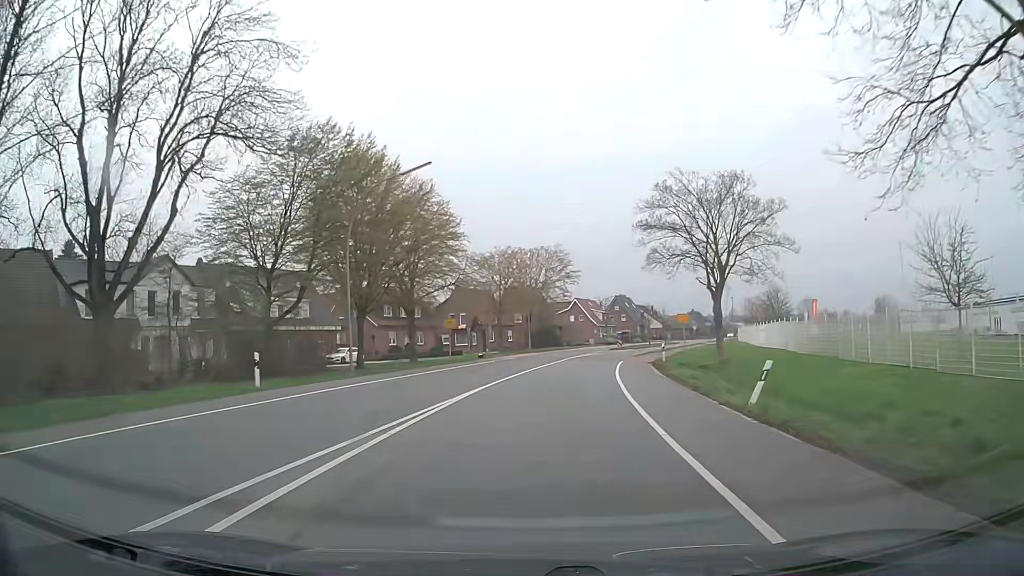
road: secondary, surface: asphalt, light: Day
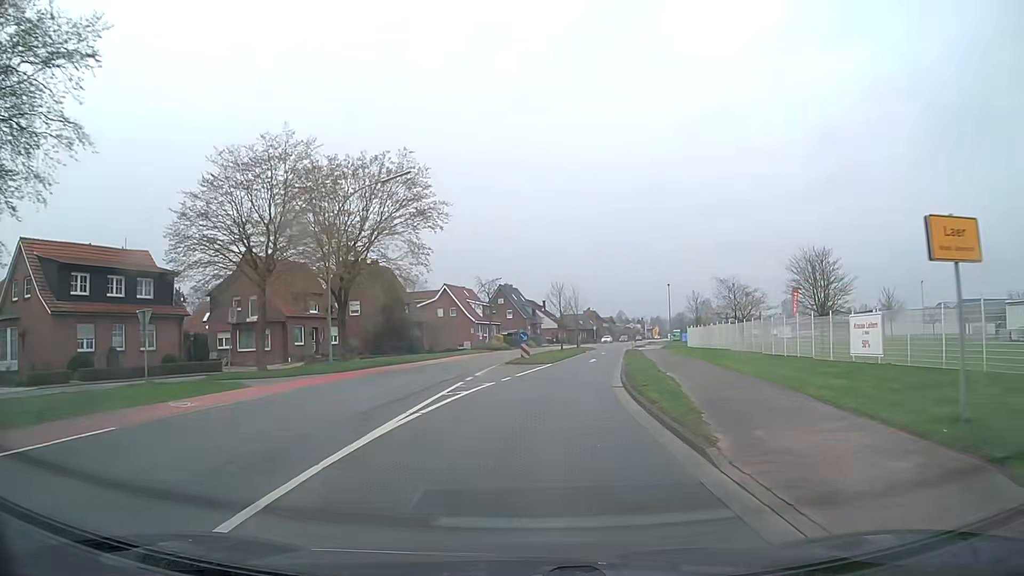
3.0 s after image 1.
(+3.1, +38.5) m; +11°
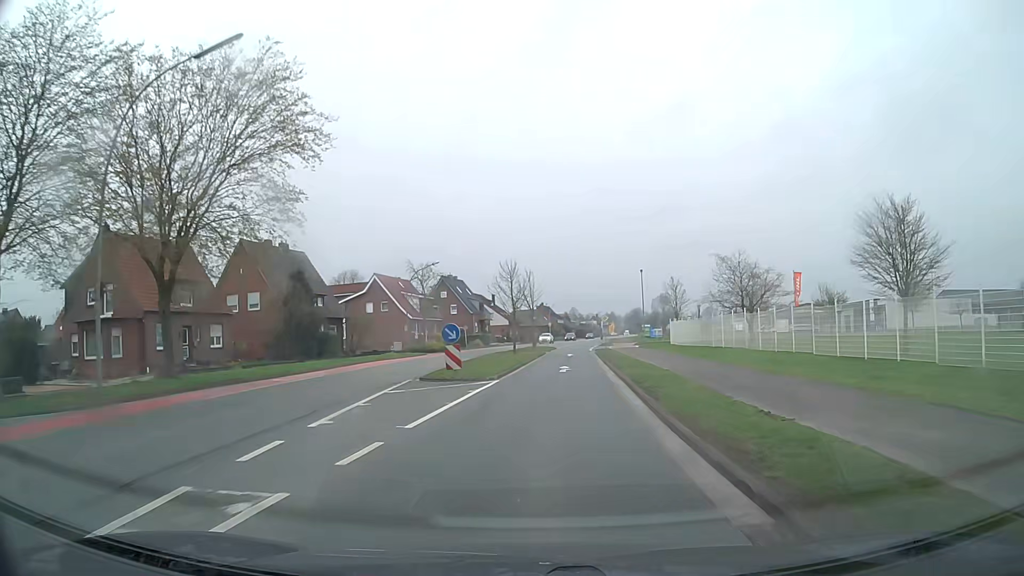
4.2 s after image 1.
(+0.4, +15.3) m; +4°
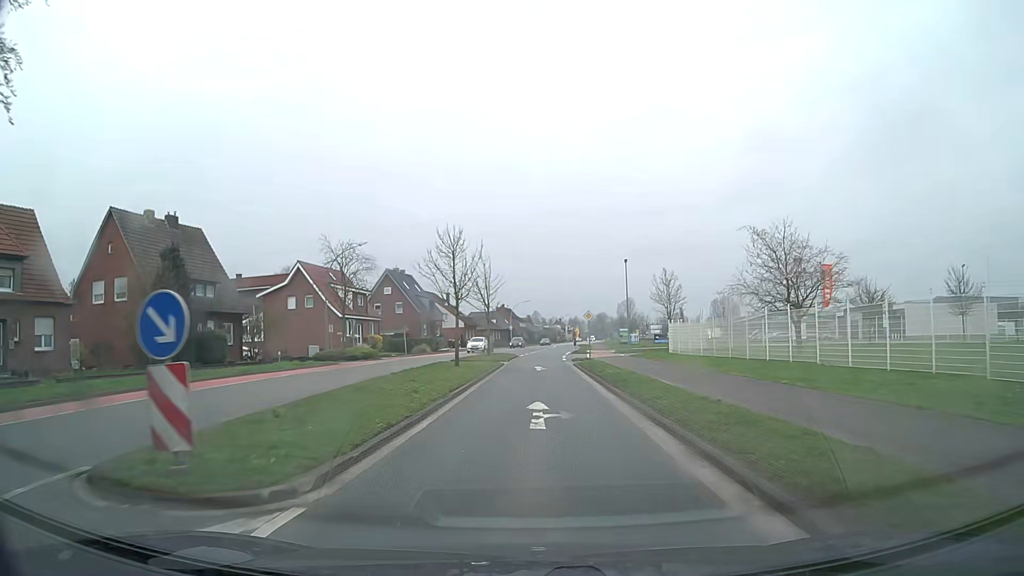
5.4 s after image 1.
(+0.5, +15.3) m; +4°
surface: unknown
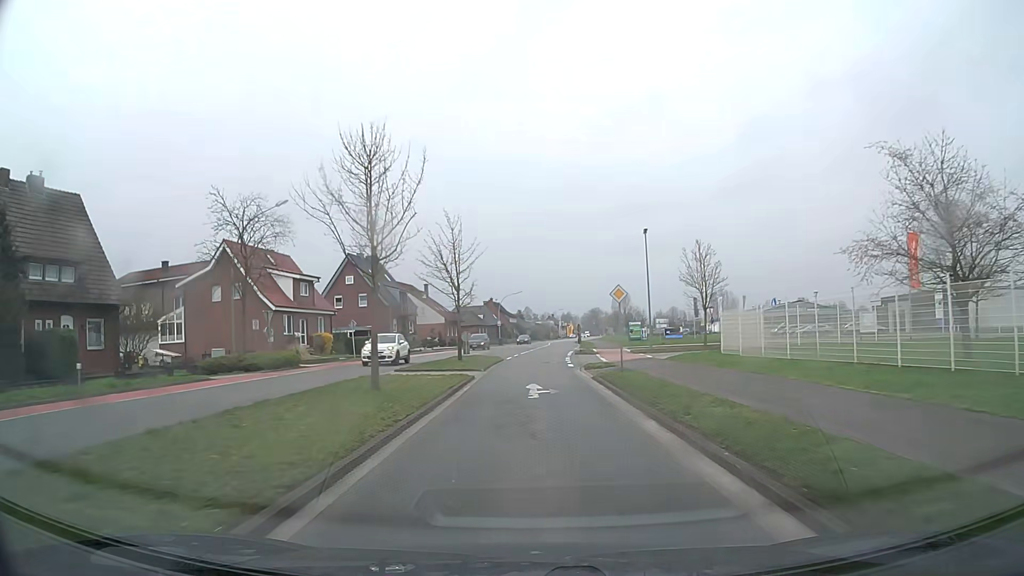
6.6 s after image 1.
(+0.1, +15.3) m; 0°
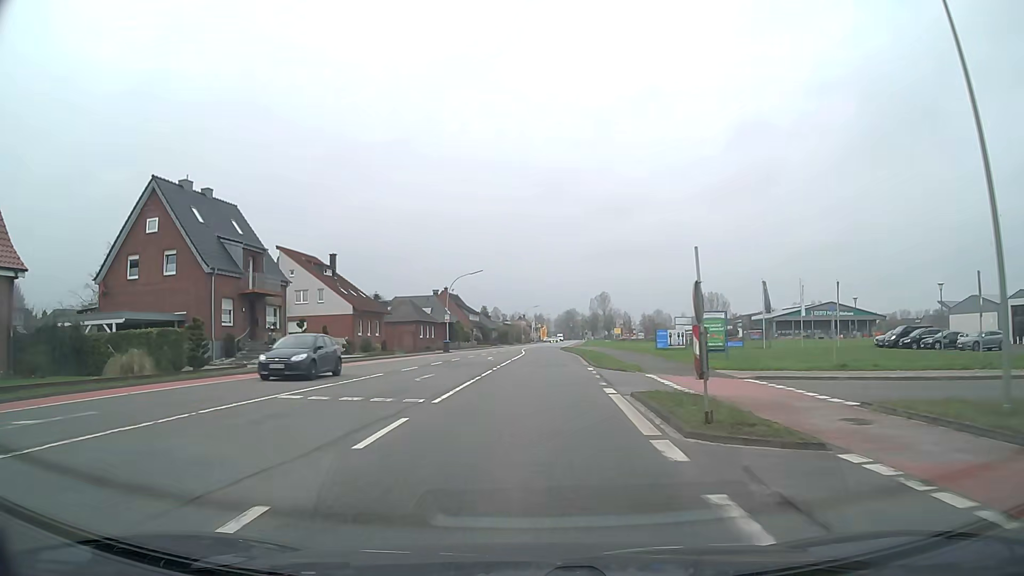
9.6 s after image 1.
(+0.6, +38.3) m; +3°
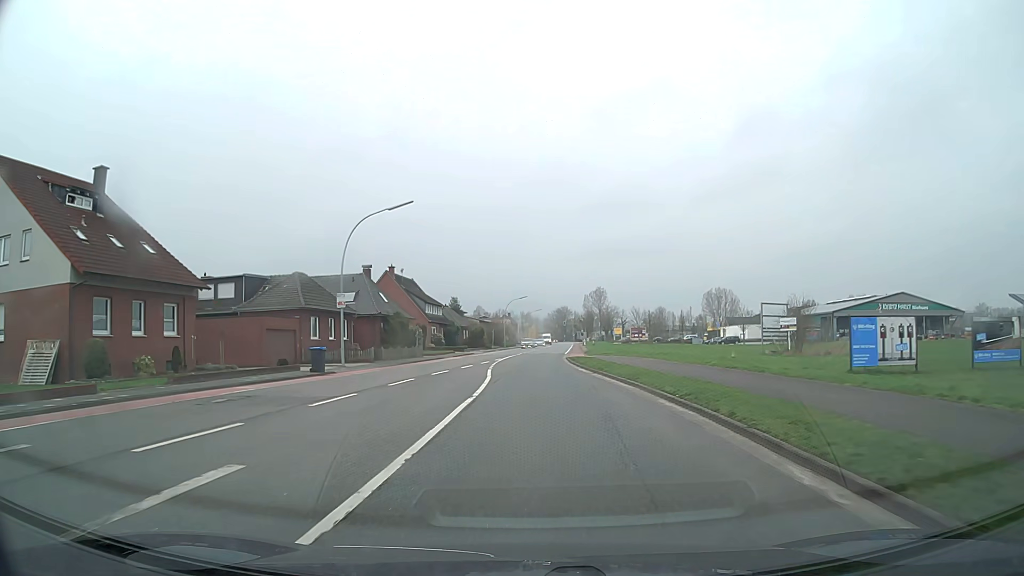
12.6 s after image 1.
(+0.2, +38.1) m; +1°
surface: asphalt
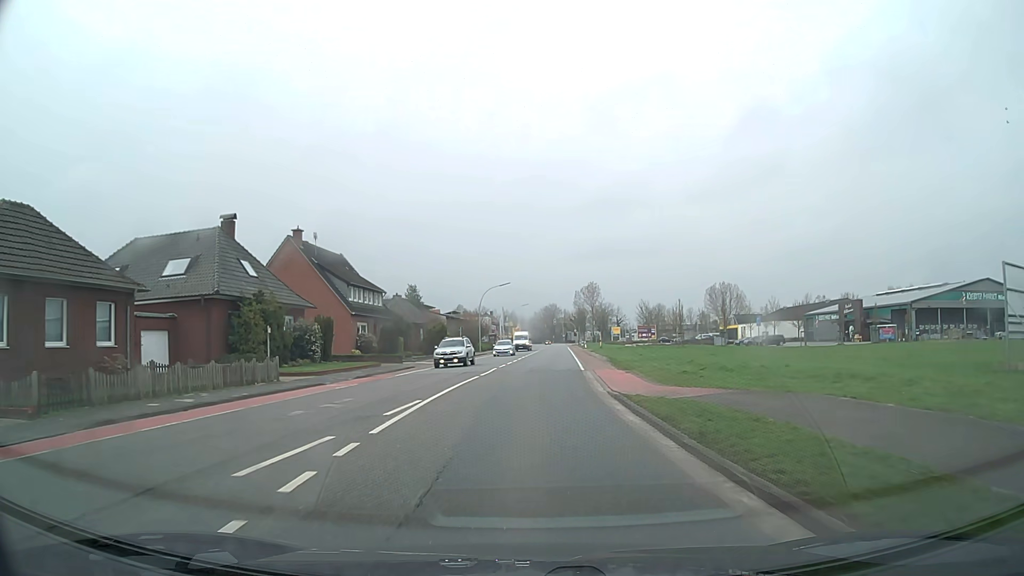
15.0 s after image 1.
(+0.2, +30.4) m; +1°
(0, +10) (0, +20) (+1, +30) (+1, +40) (+1, +50) (+2, +60) (+2, +70) (+3, +80) (+4, +90) (+4, +100) m
